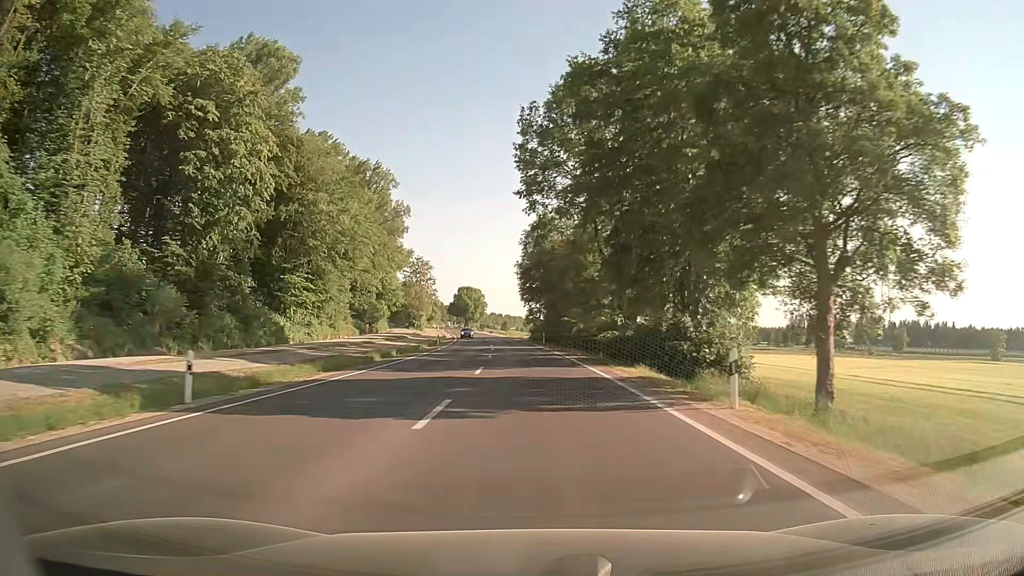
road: secondary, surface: asphalt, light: Day
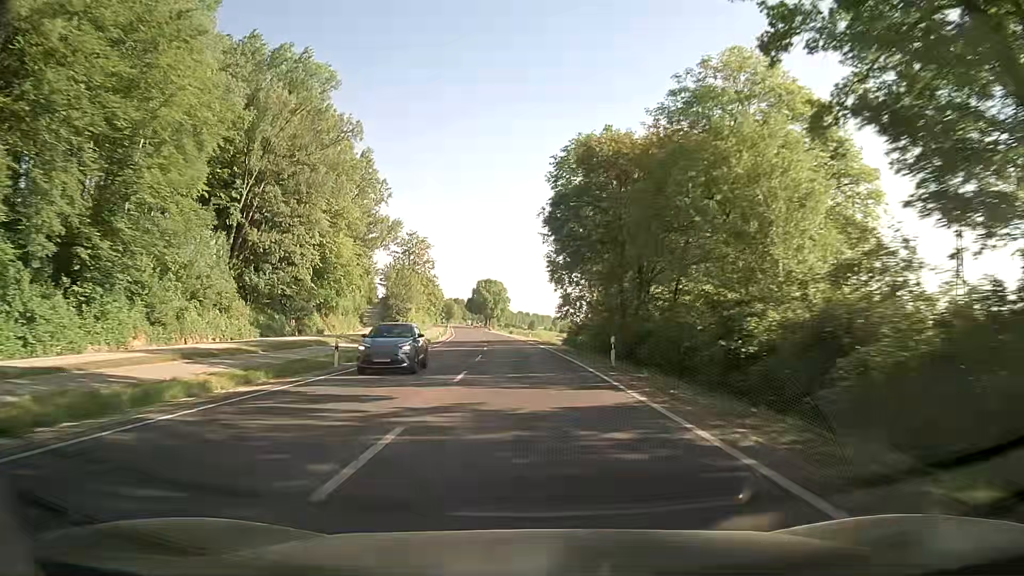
(-0.8, +39.9) m; -1°
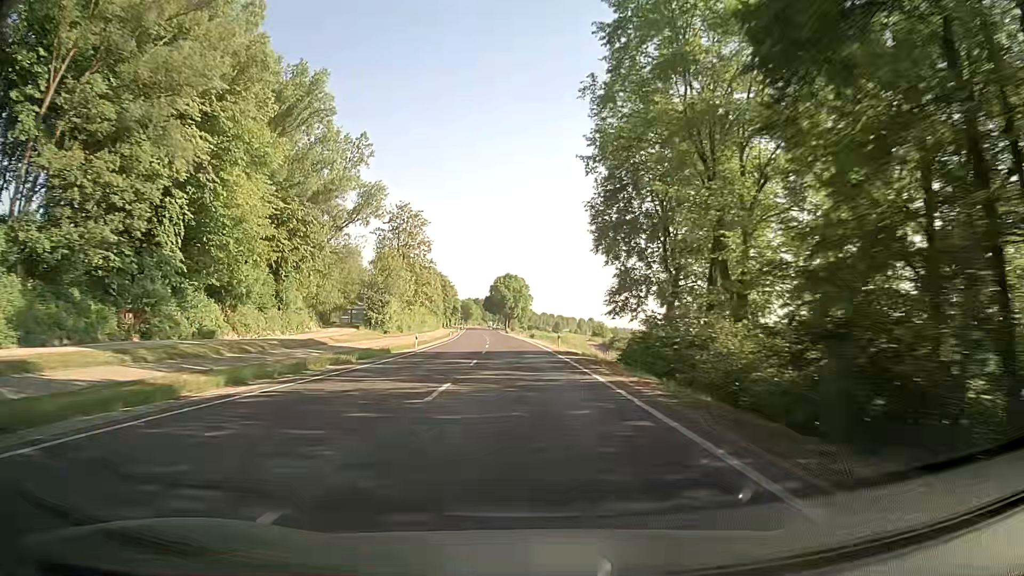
(-1.0, +28.2) m; -3°
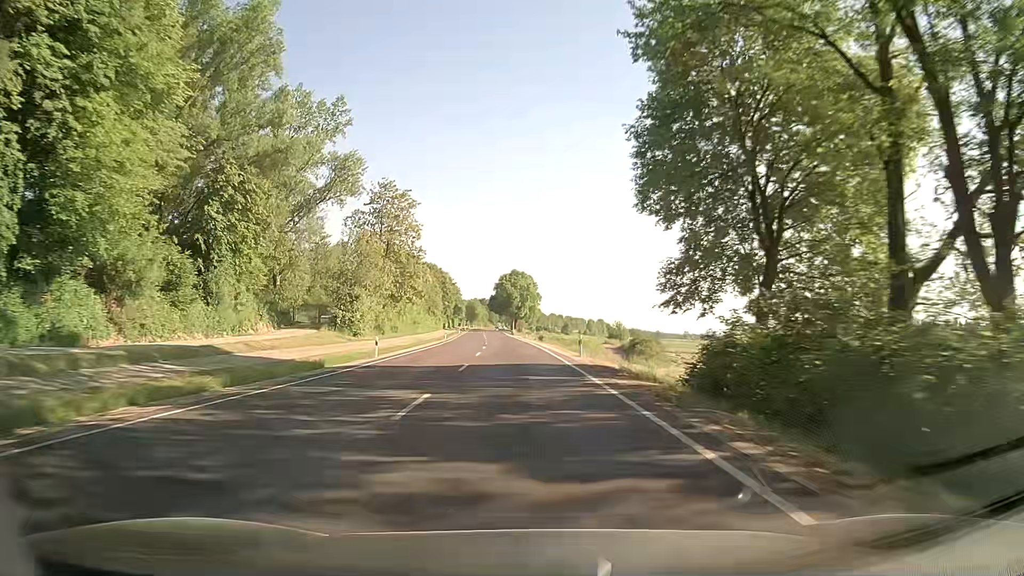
(-0.1, +14.5) m; -1°
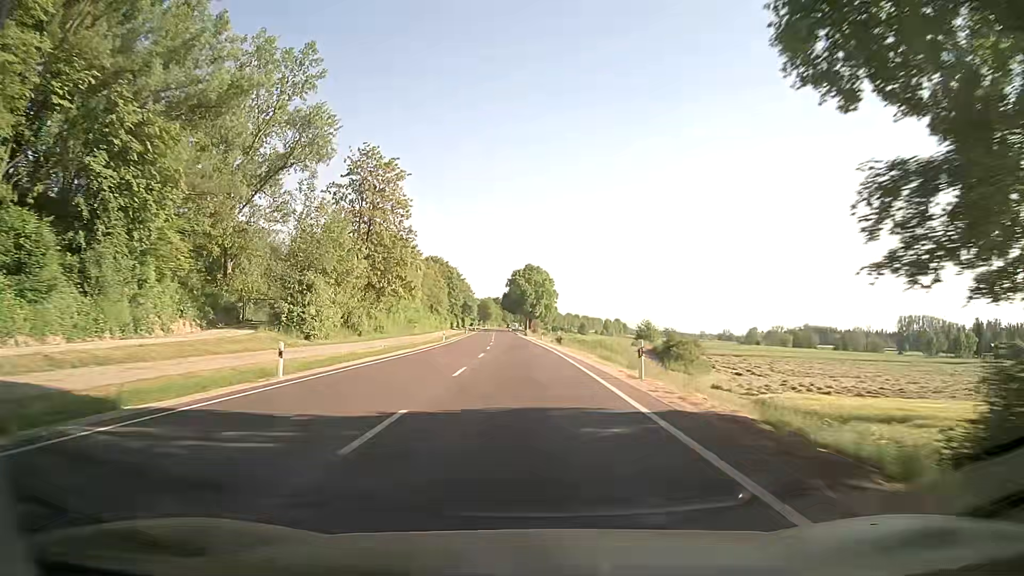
(-0.2, +14.8) m; -2°
